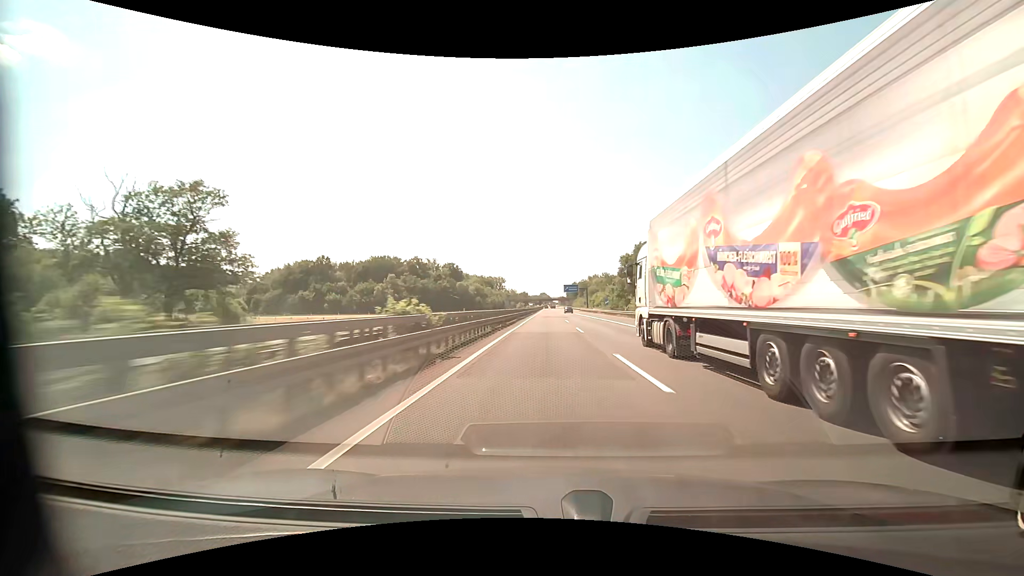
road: motorway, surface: asphalt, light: Day
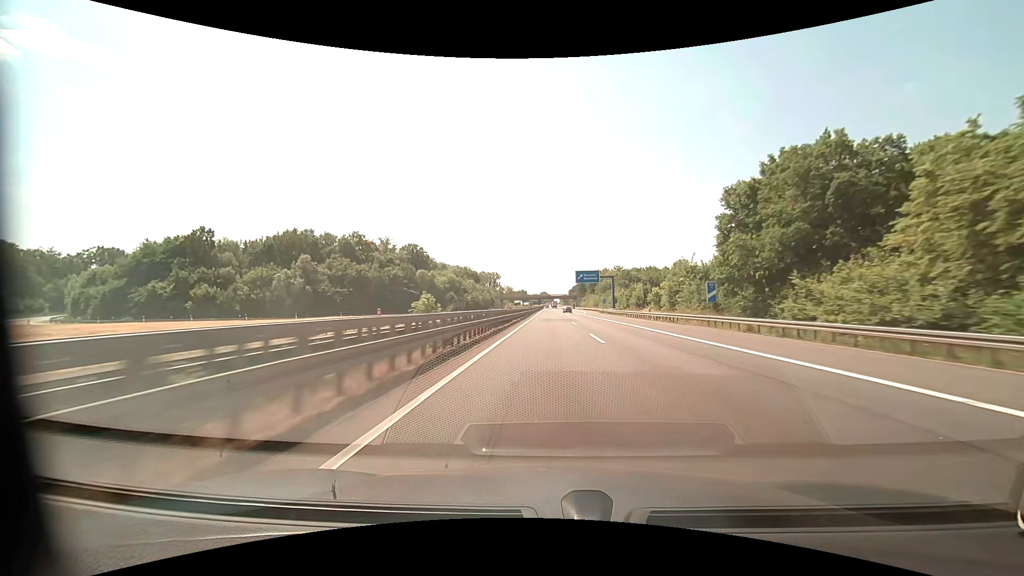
(+0.1, +61.5) m; 0°
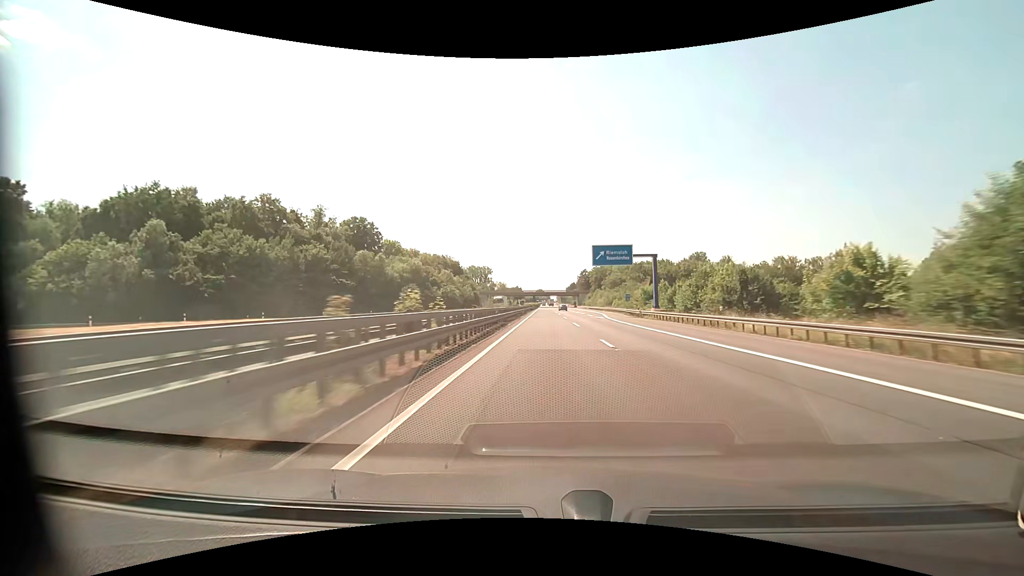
(-0.1, +41.0) m; 0°
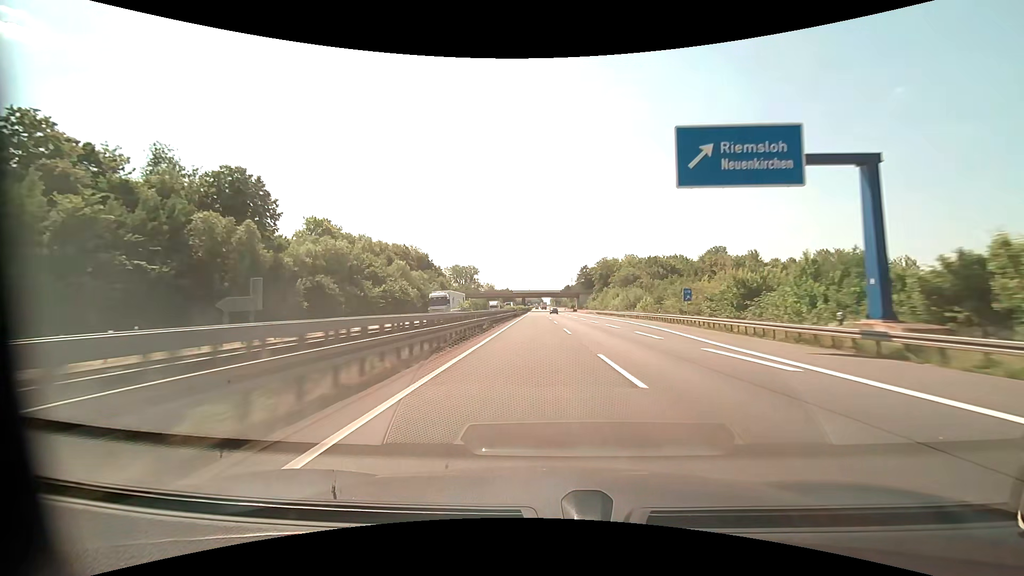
(+0.4, +41.0) m; +1°
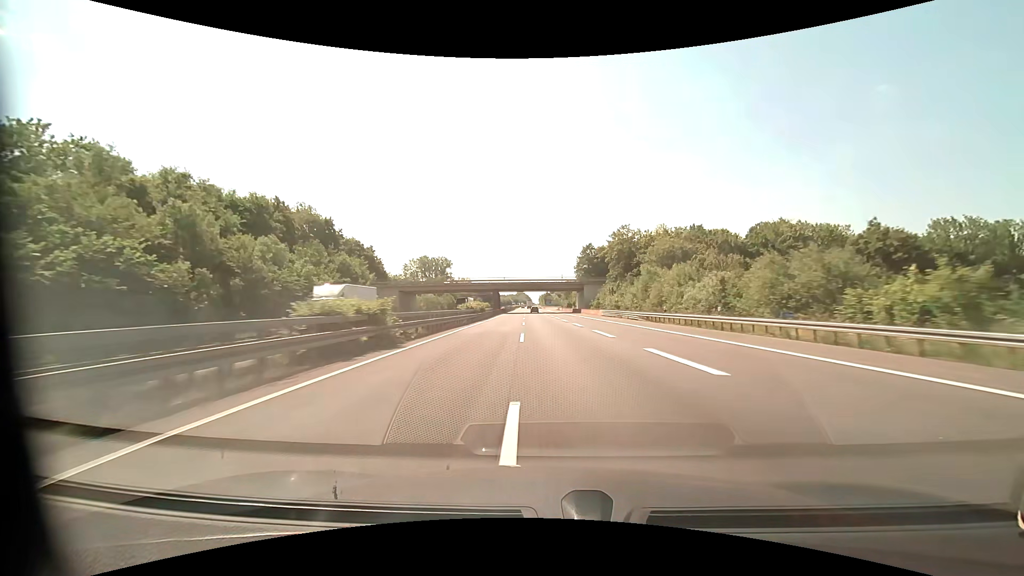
(+0.9, +61.6) m; +1°
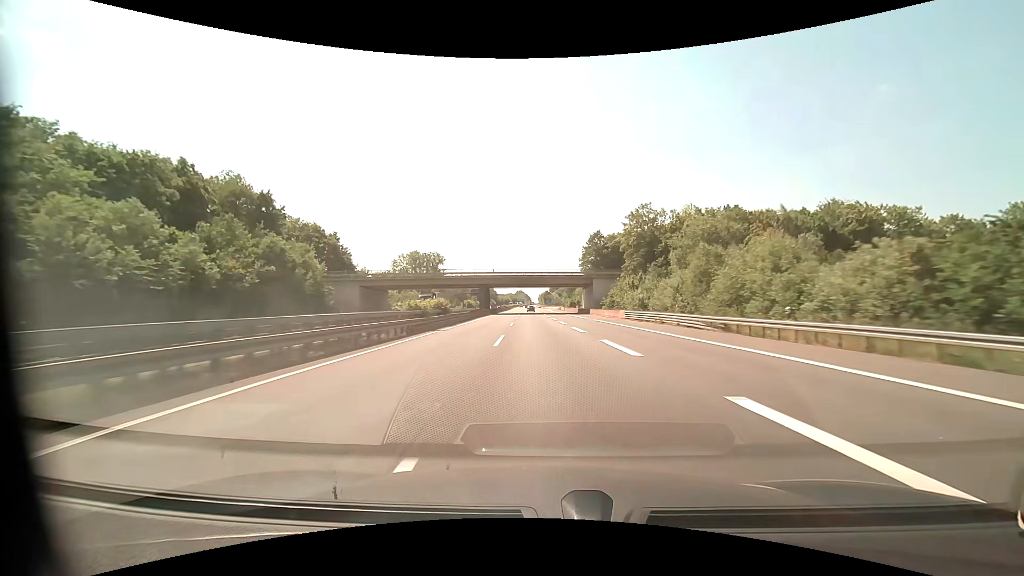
(0.0, +20.5) m; 0°
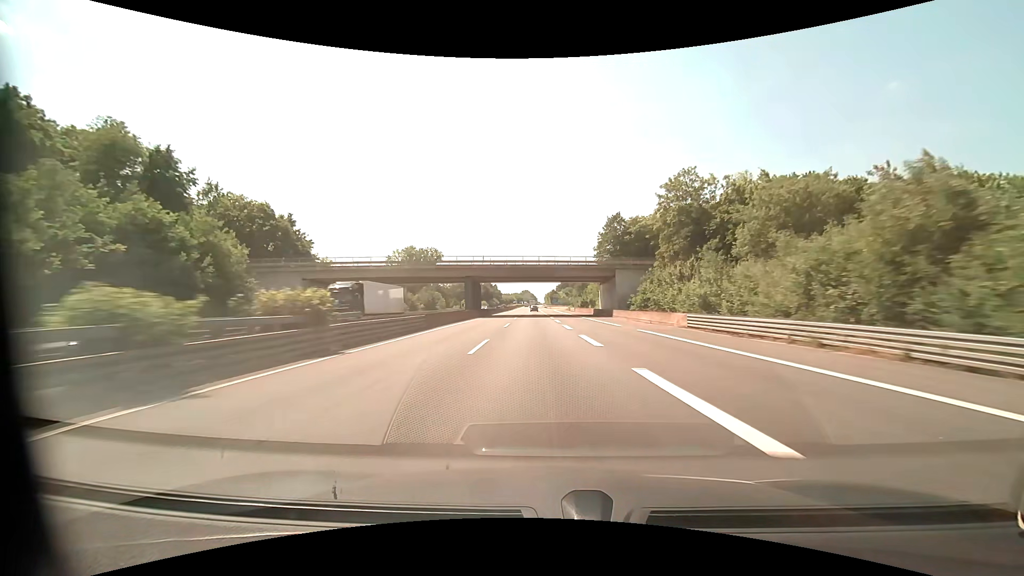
(-0.1, +20.5) m; -1°
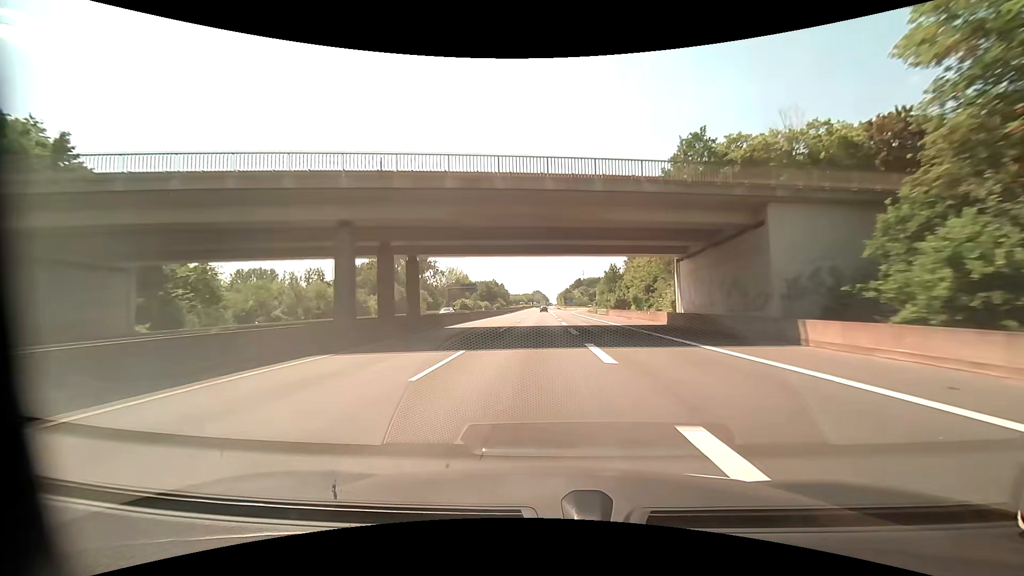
(-0.5, +41.1) m; -1°
(0, +10) (0, +20) (0, +30) (0, +40) (0, +50) (0, +60) (-1, +70) (-1, +80) (-1, +90) (-1, +100) m
